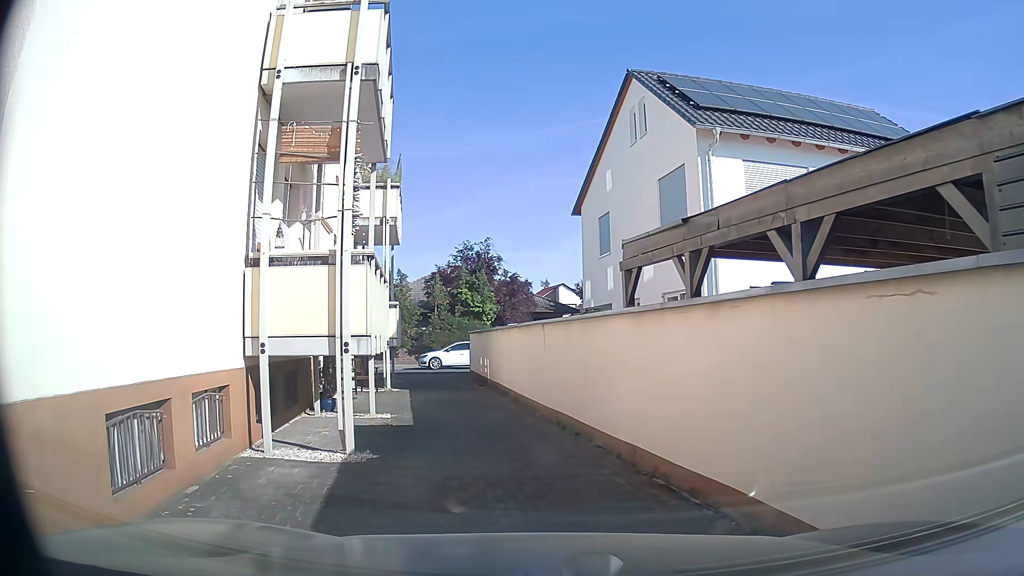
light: Day
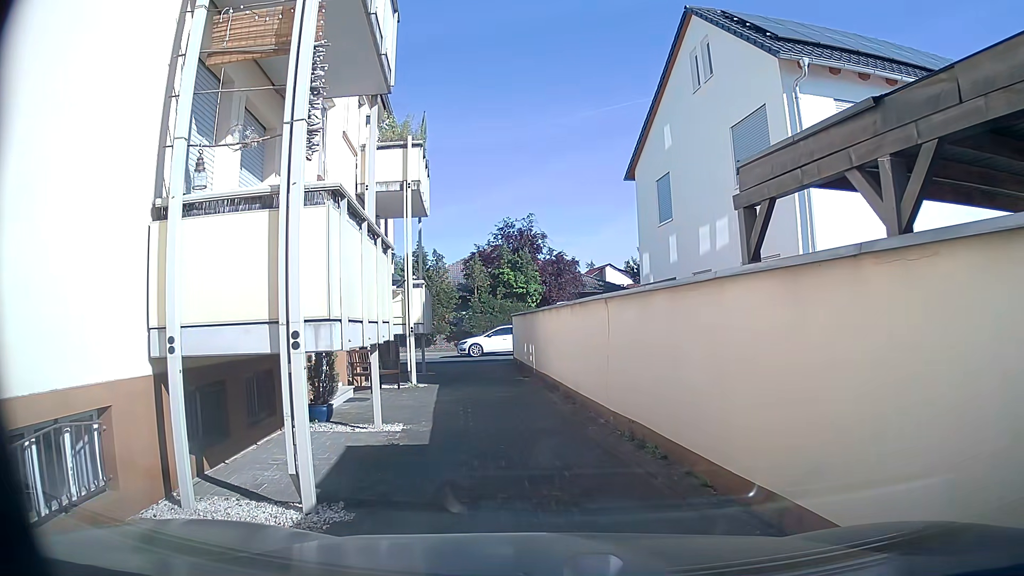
(-0.3, +3.1) m; -6°
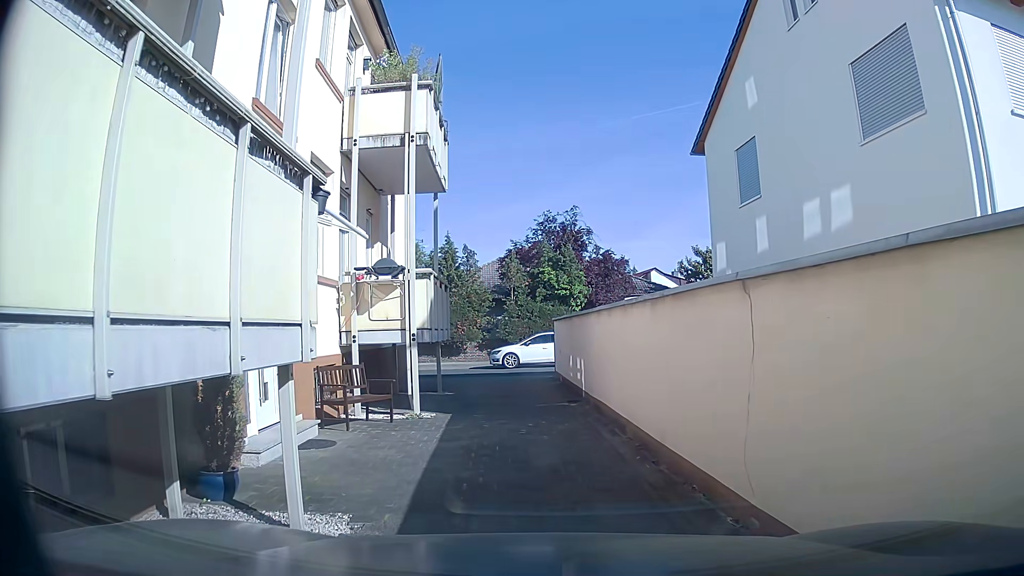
(-0.2, +4.5) m; -2°
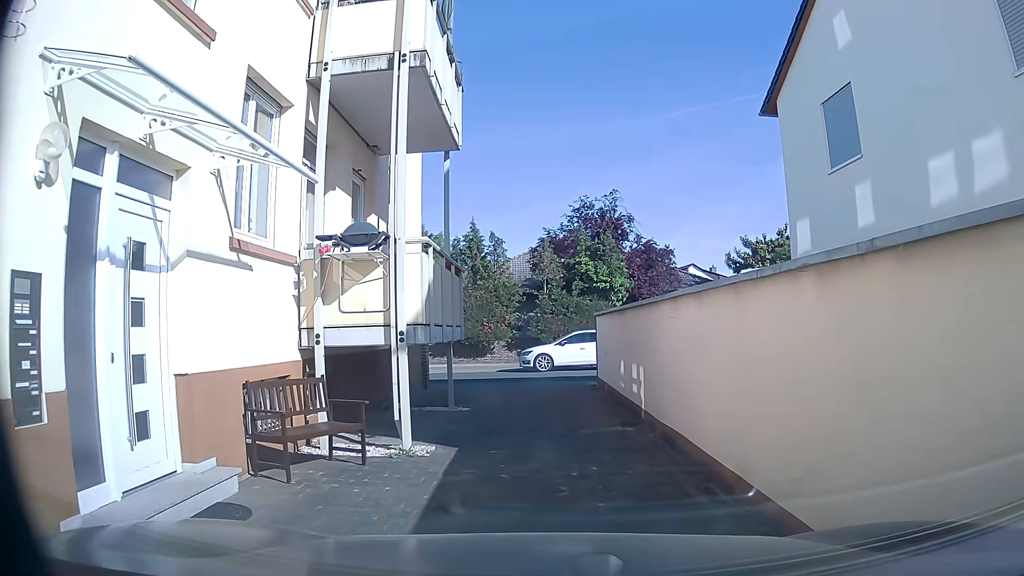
(-0.2, +3.5) m; -2°
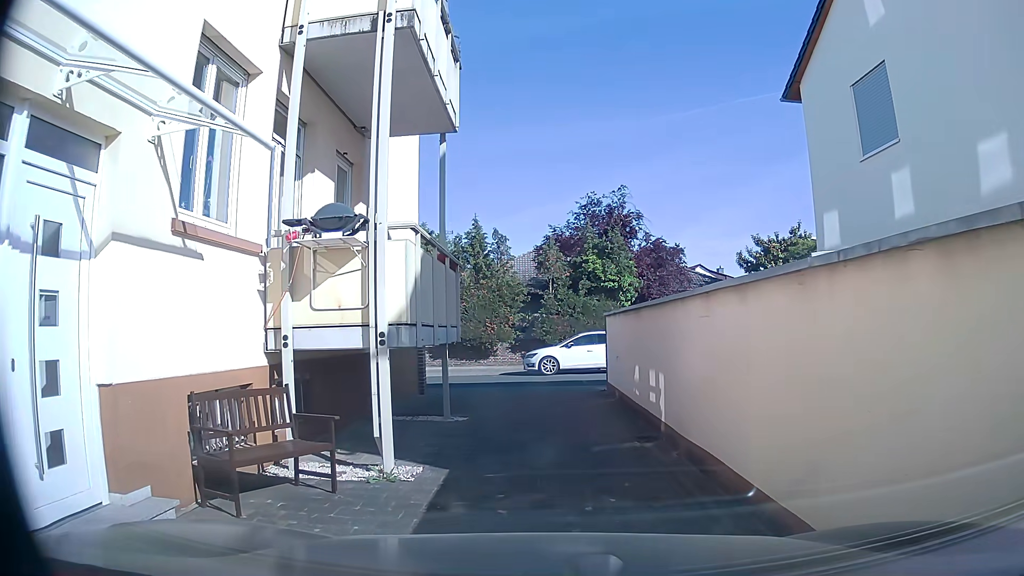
(-0.1, +1.2) m; -1°
